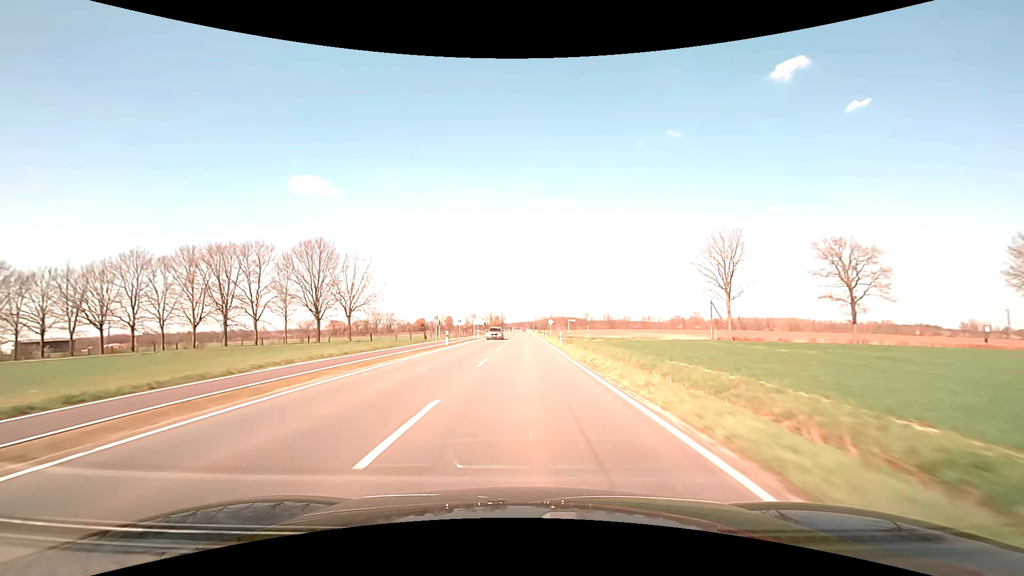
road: secondary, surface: asphalt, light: Day
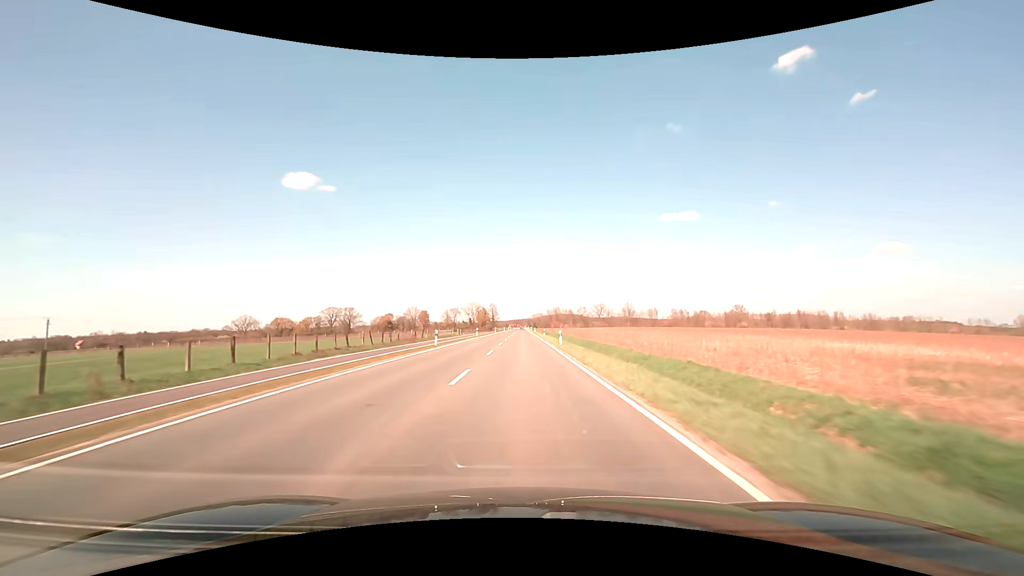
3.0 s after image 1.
(+0.2, +78.8) m; 0°
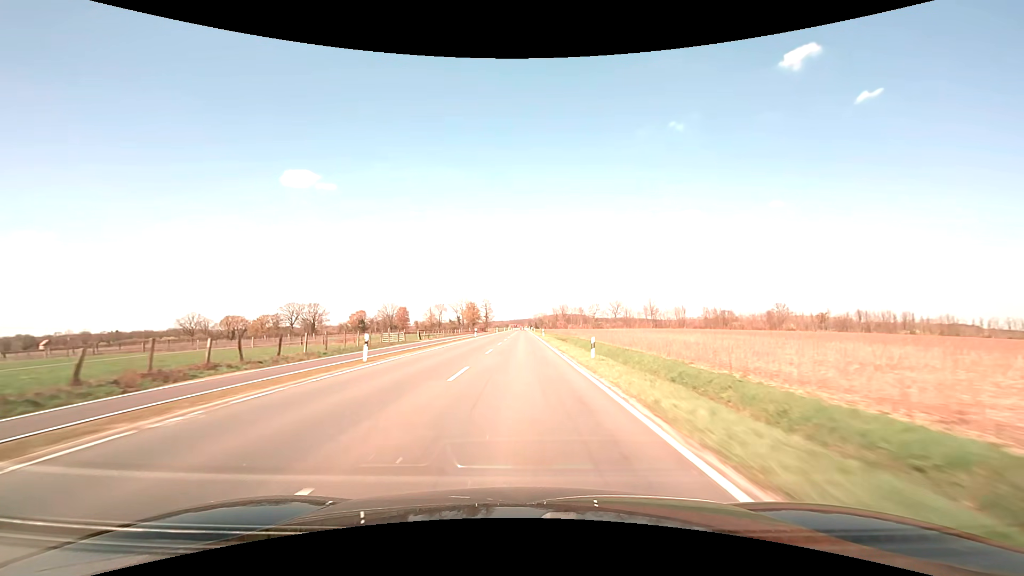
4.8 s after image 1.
(0.0, +47.4) m; 0°
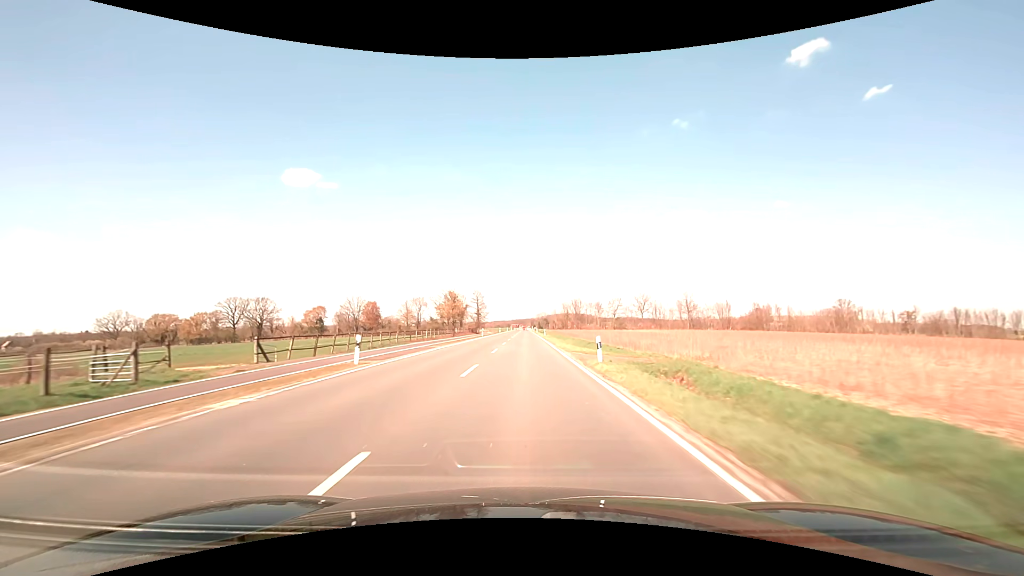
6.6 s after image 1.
(-0.2, +47.5) m; 0°
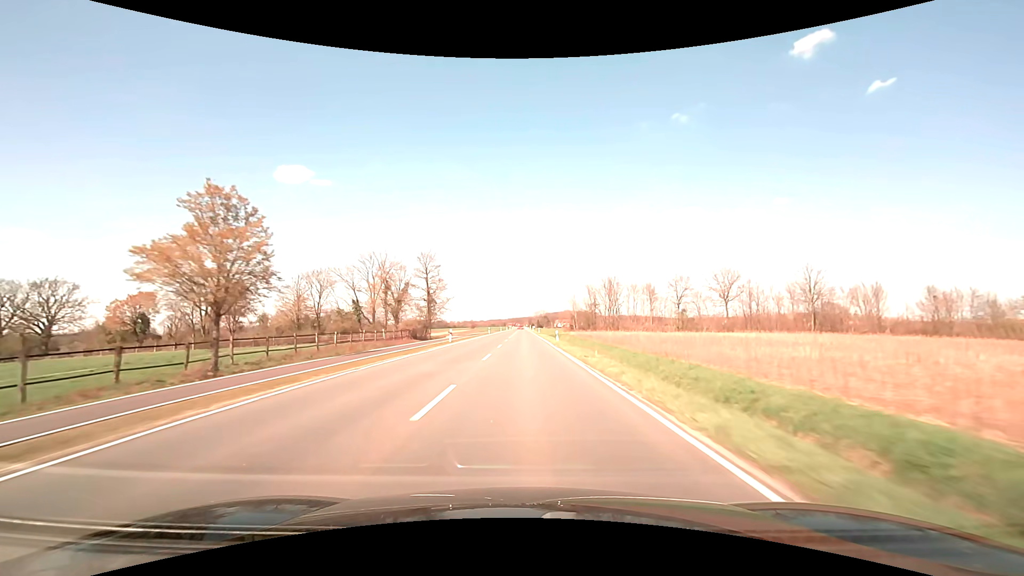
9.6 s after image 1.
(+0.1, +79.3) m; 0°
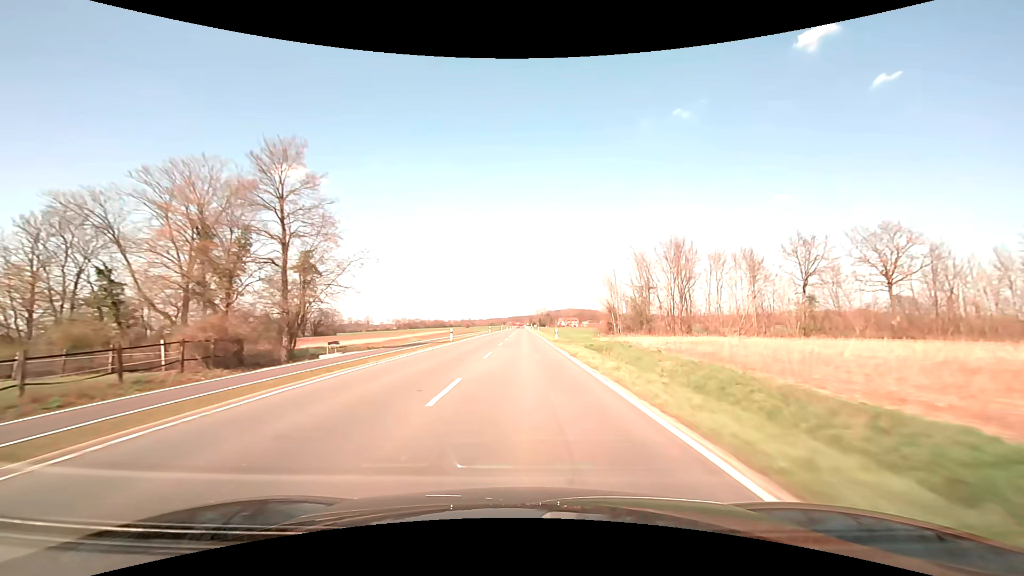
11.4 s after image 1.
(-0.1, +47.5) m; 0°
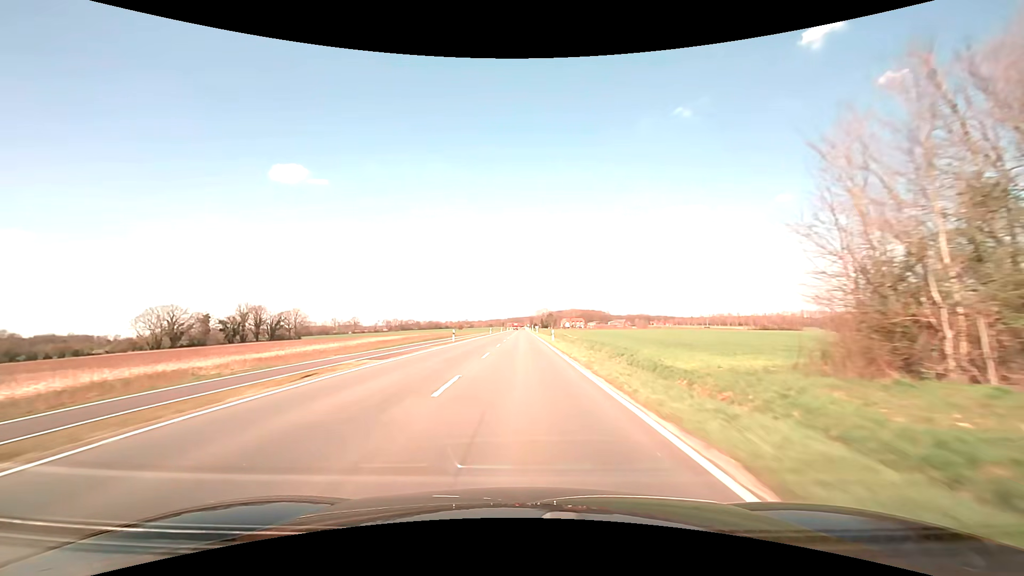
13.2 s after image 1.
(+0.1, +47.5) m; 0°
(0, +10) (0, +20) (0, +30) (0, +40) (0, +50) (0, +60) (0, +70) (0, +80) (0, +90) (0, +100) m
